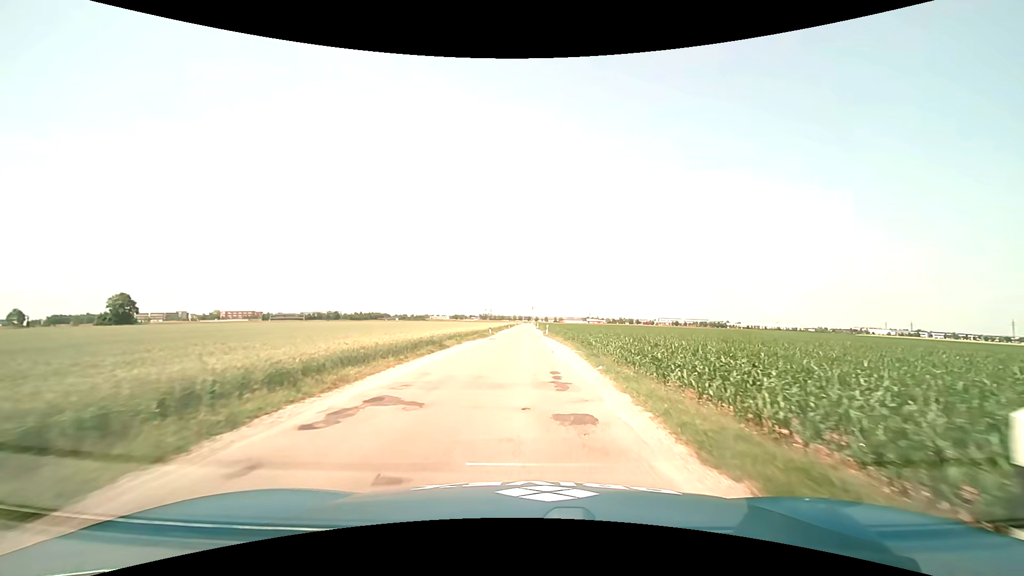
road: unclassified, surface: asphalt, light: Day
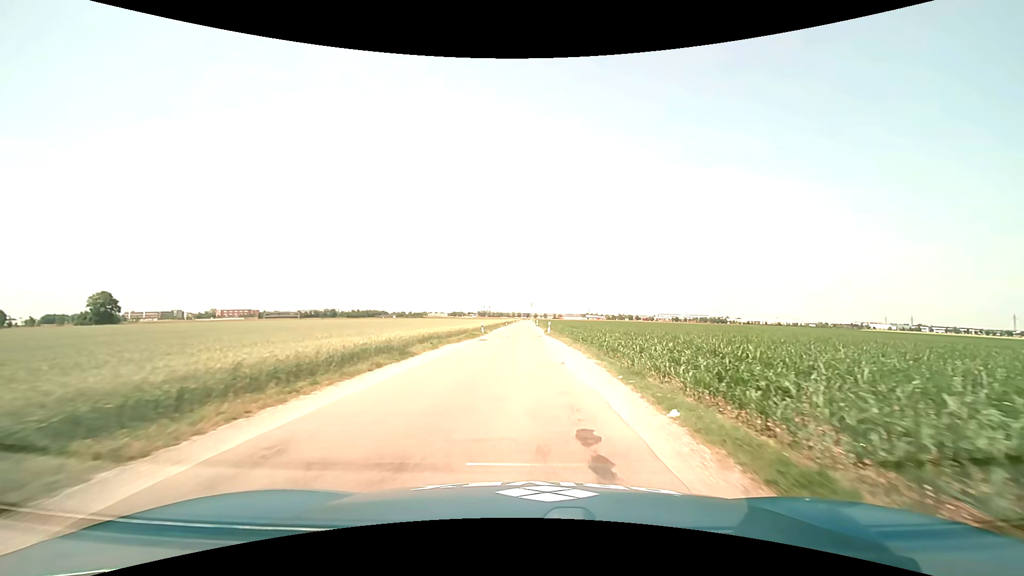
(0.0, +7.4) m; 0°
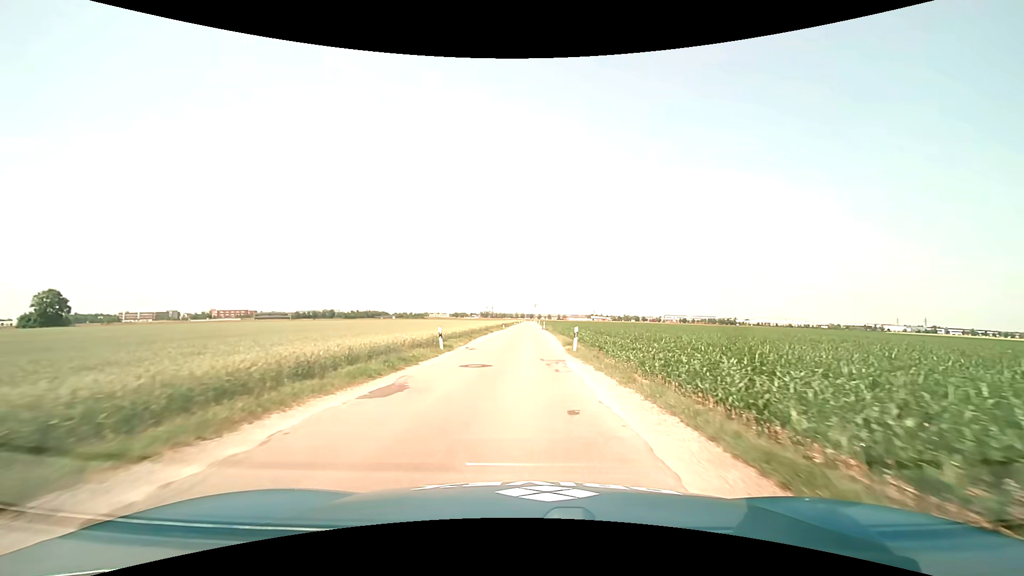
(0.0, +22.1) m; 0°
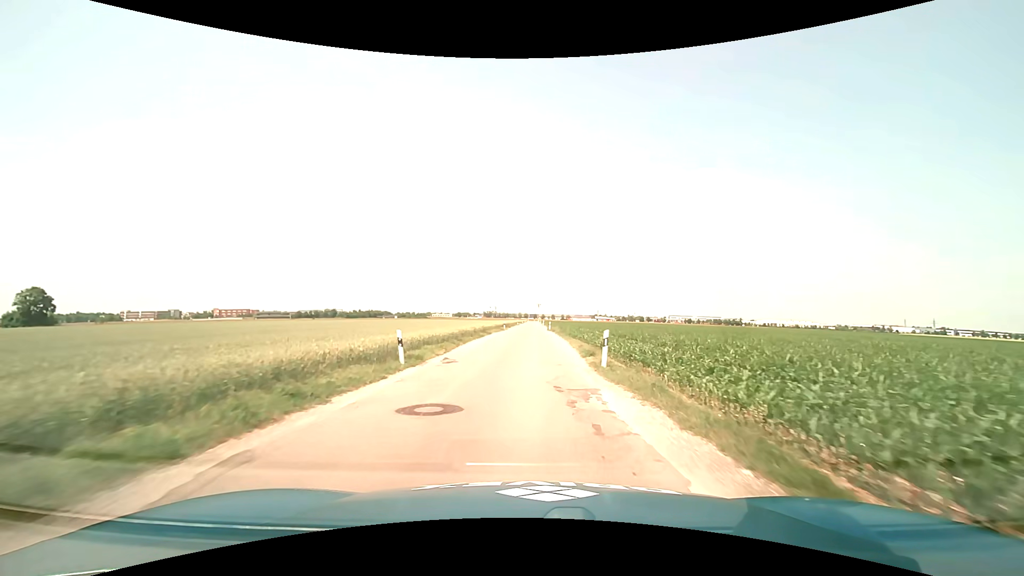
(0.0, +7.4) m; 0°
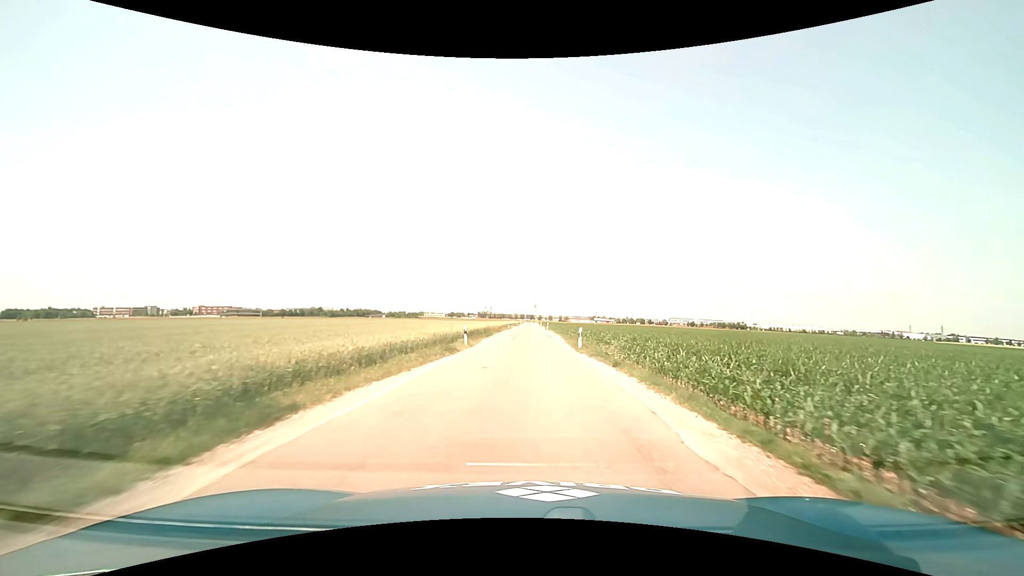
(-0.1, +38.0) m; +1°
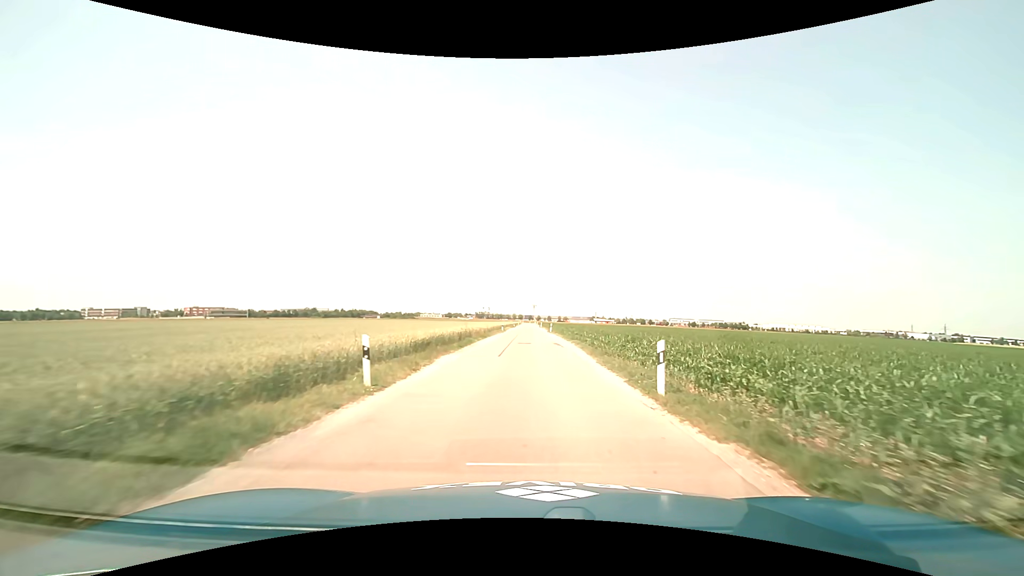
(-0.1, +15.2) m; 0°
(0, +10) (0, +20) (0, +30) (0, +40) (0, +50) (+1, +60) (+1, +70) (+1, +80) (+1, +90) (+1, +100) m
